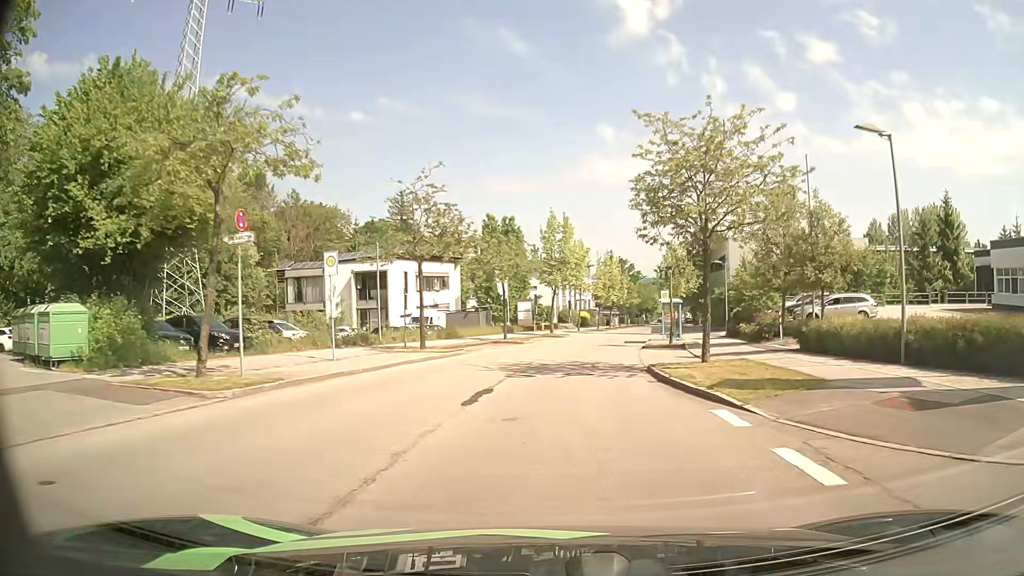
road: residential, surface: asphalt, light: Day
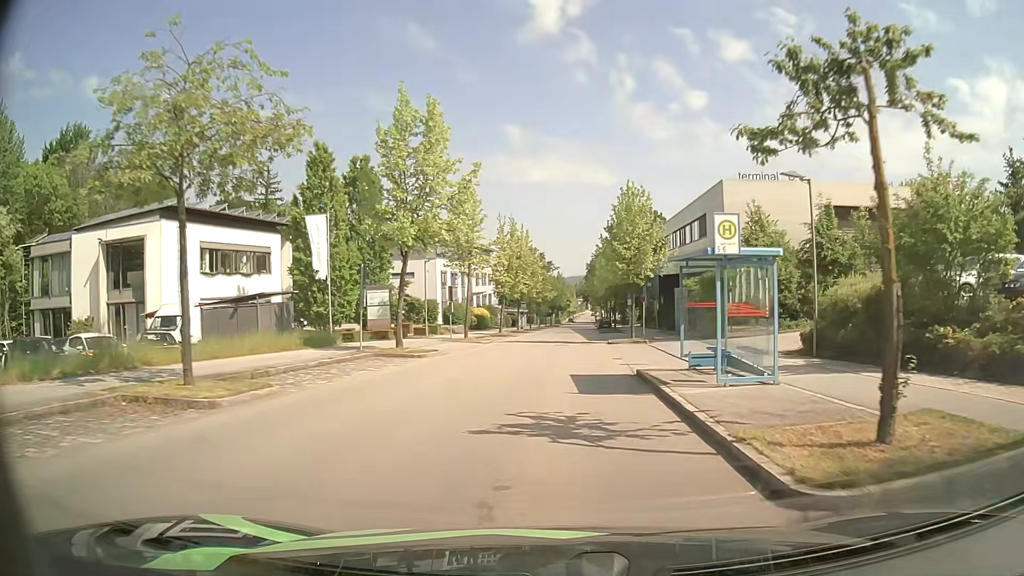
(+1.9, +28.1) m; +8°
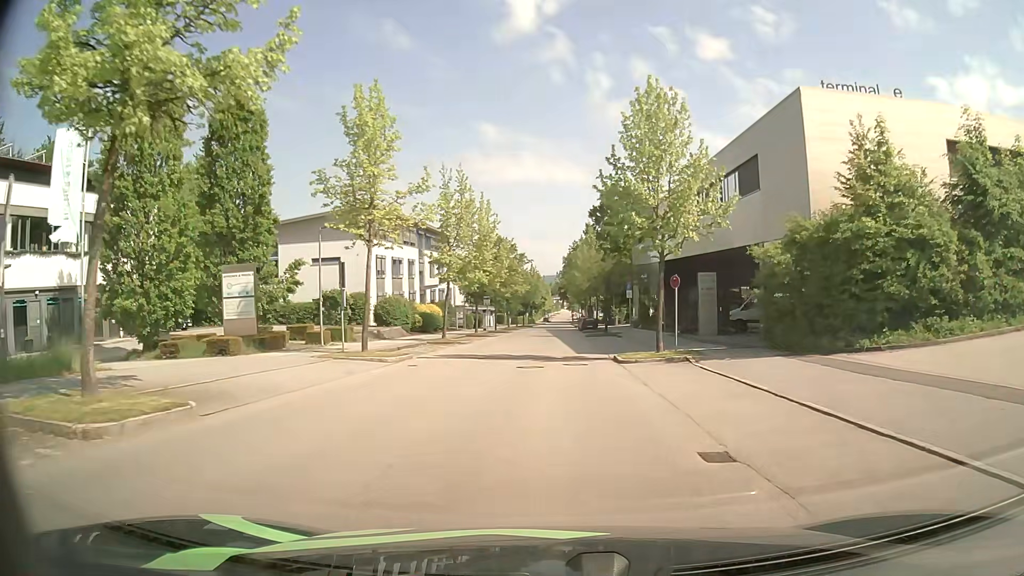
(+0.4, +16.8) m; +2°
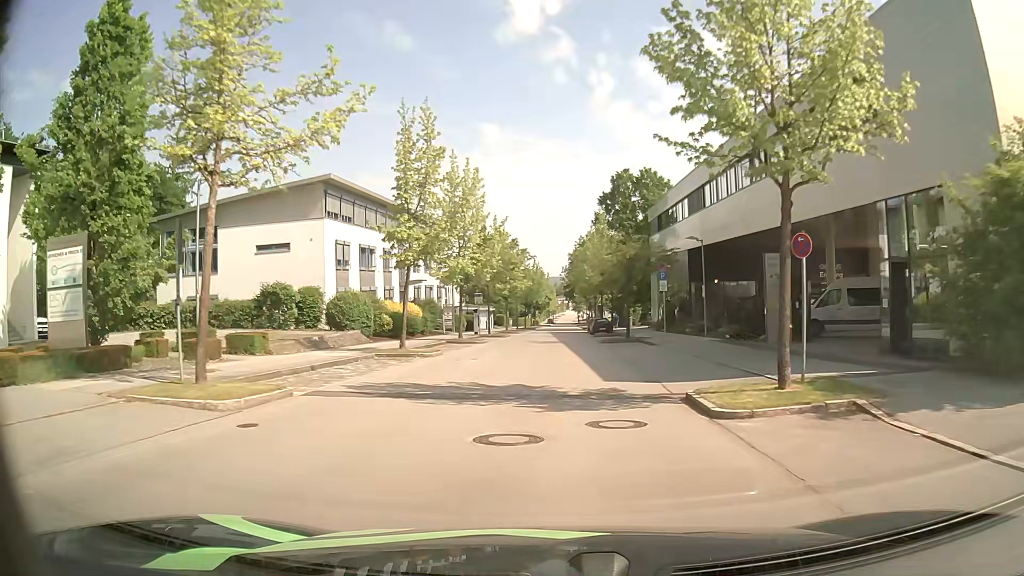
(0.0, +11.2) m; 0°
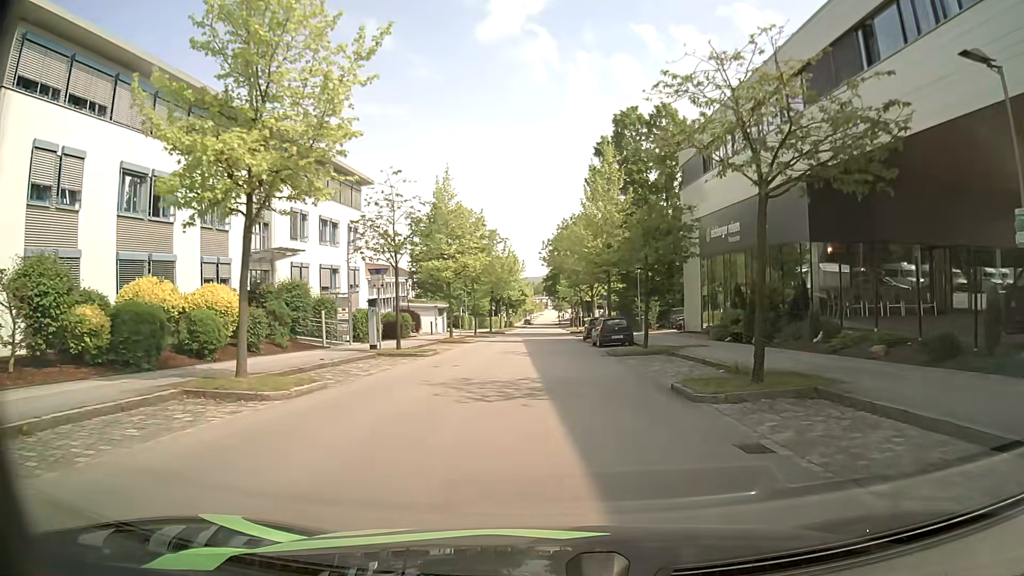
(+0.2, +26.4) m; +2°
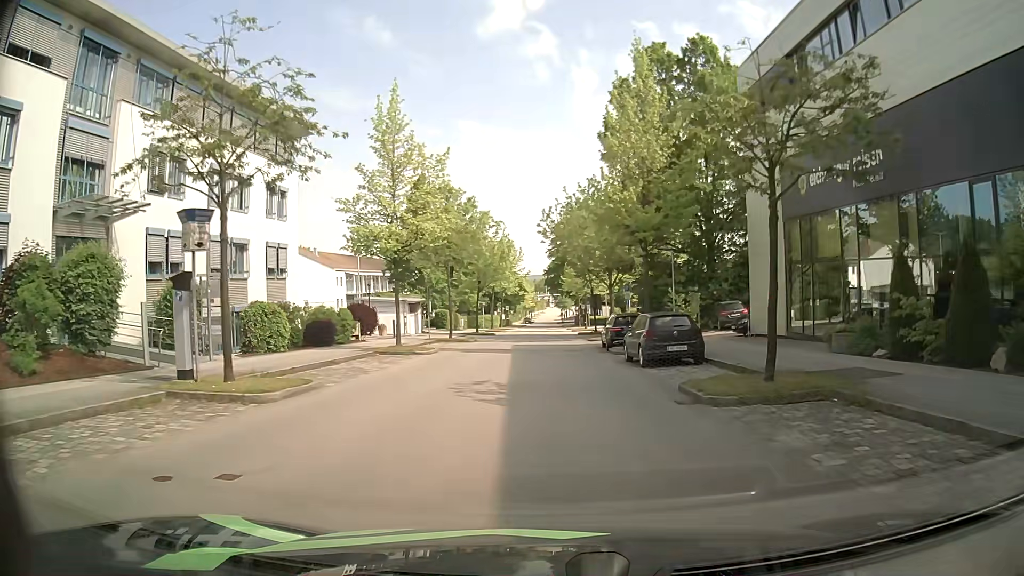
(-0.1, +14.7) m; -1°
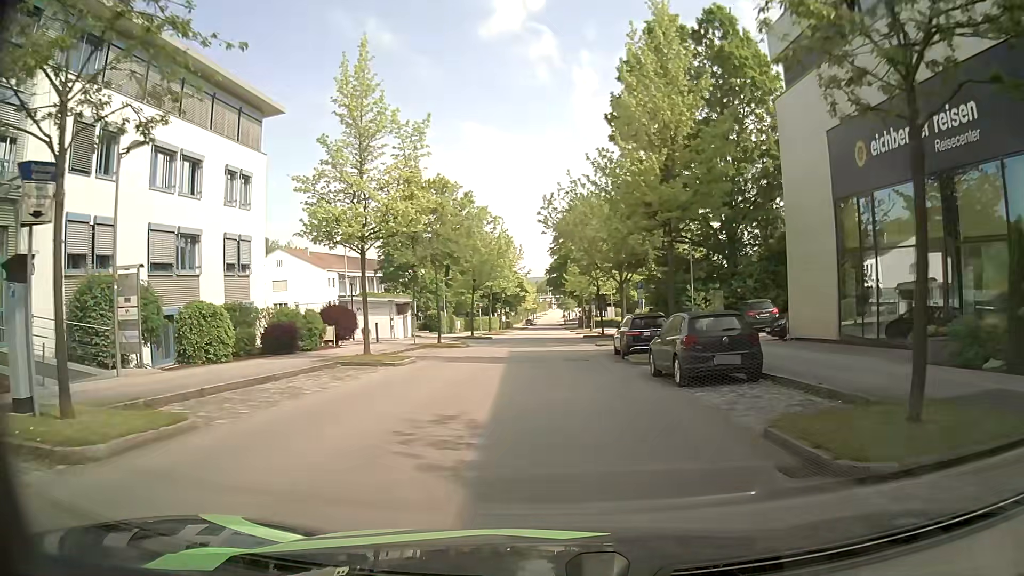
(0.0, +4.9) m; 0°
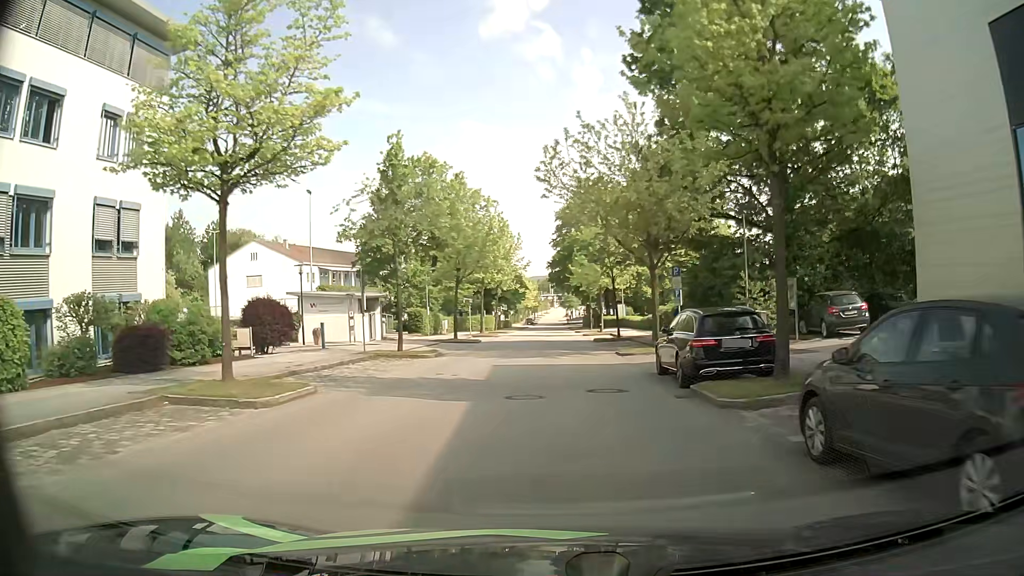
(0.0, +9.7) m; 0°
(0, +10) (0, +20) (0, +30) (0, +40) (0, +50) (0, +60) (0, +70) (0, +80) (0, +90) (0, +100) m
